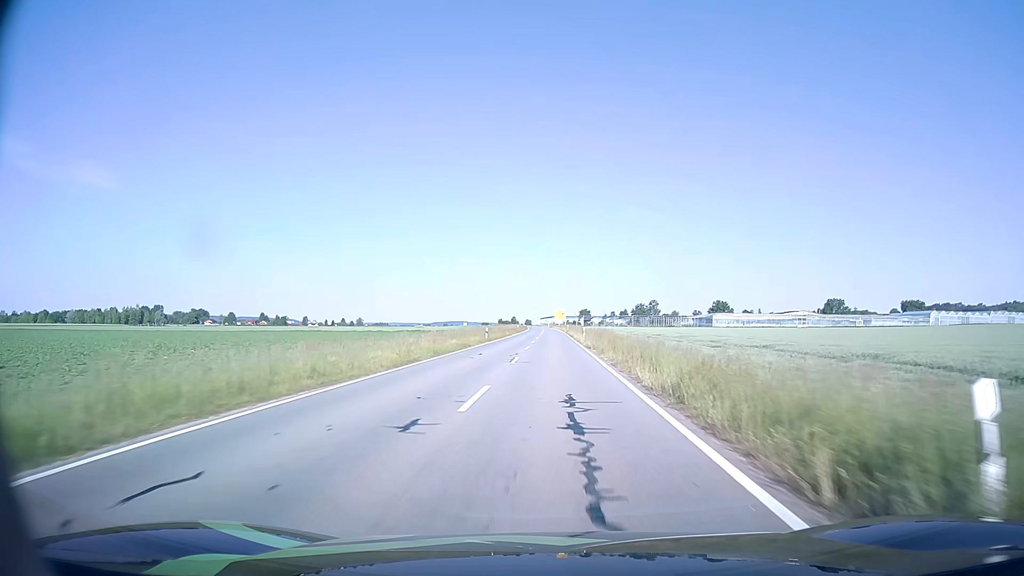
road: tertiary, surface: asphalt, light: Day
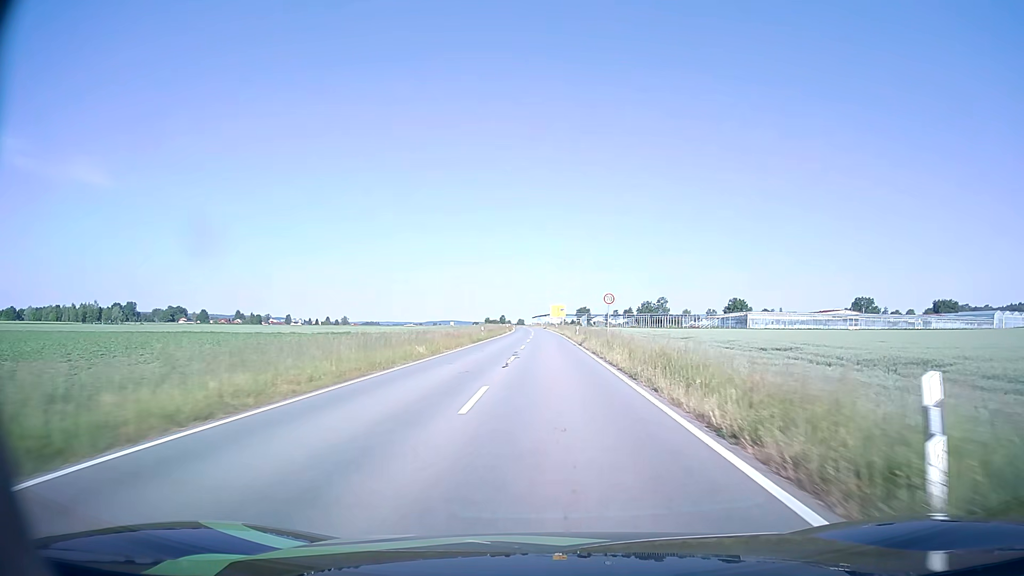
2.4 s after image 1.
(+0.1, +49.5) m; 0°
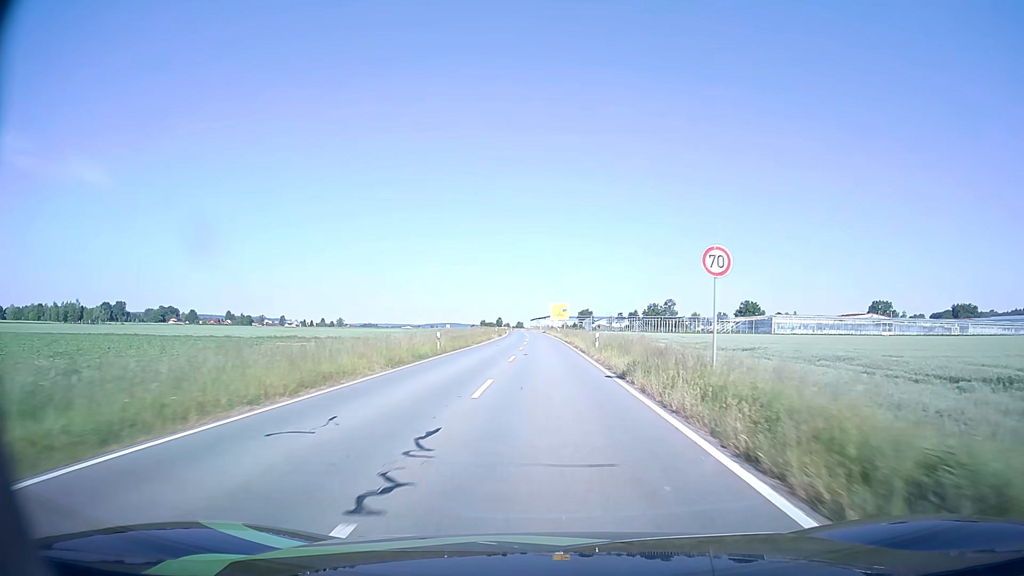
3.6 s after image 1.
(0.0, +22.3) m; 0°
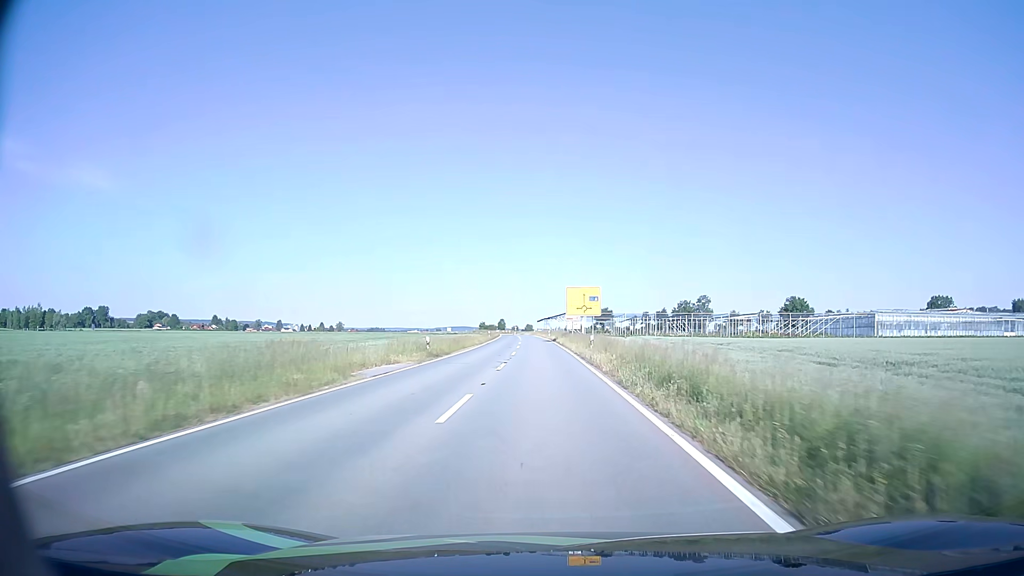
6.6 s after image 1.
(-0.2, +53.2) m; -1°
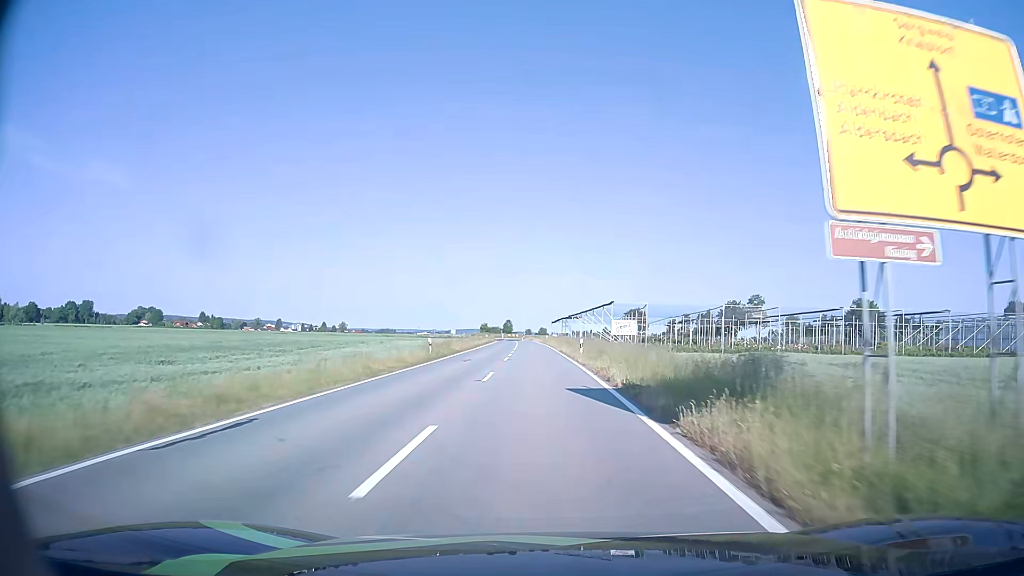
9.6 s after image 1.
(-0.8, +53.5) m; -1°
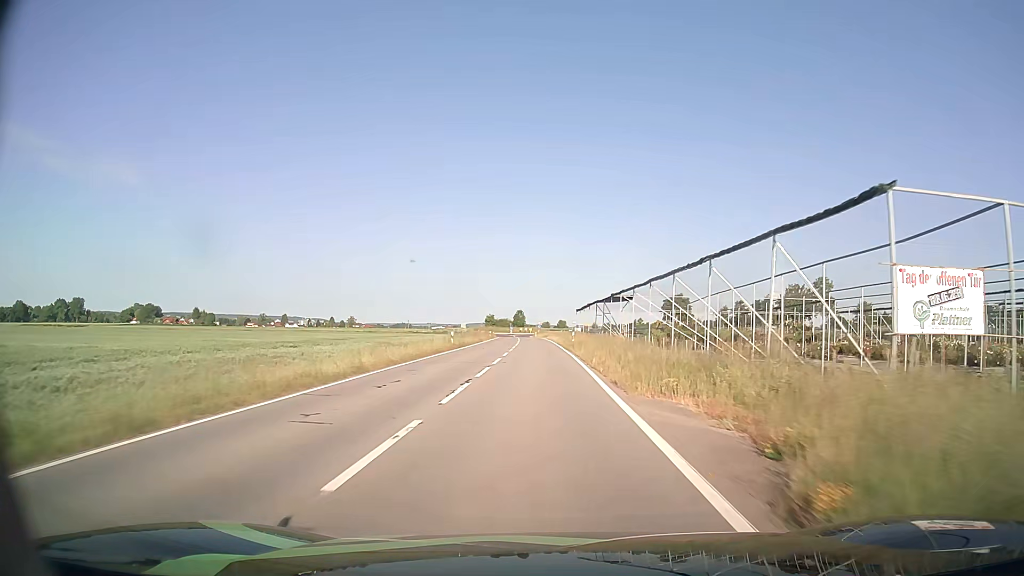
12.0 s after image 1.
(-0.5, +43.9) m; -1°
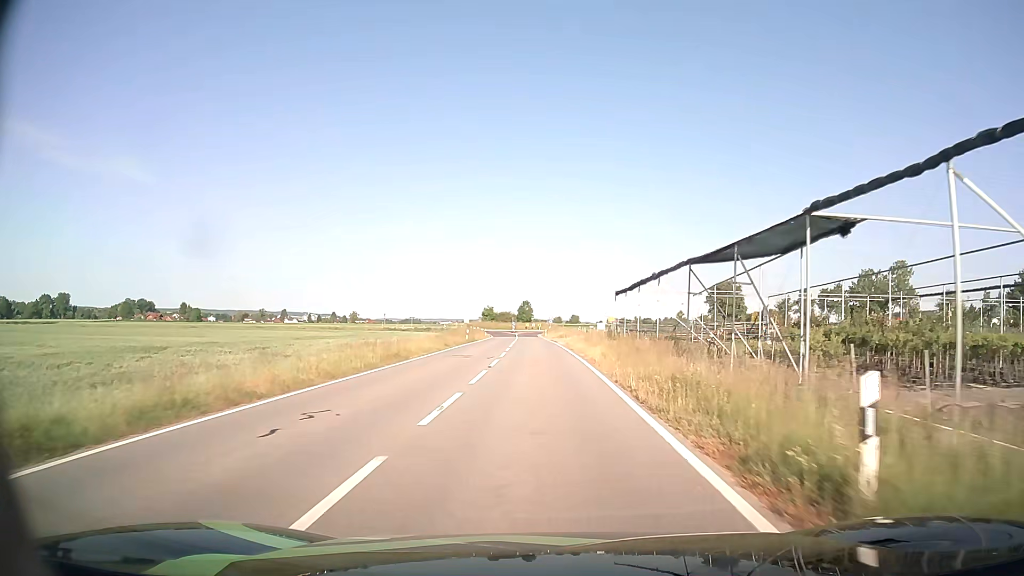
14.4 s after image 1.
(-0.5, +39.0) m; -1°
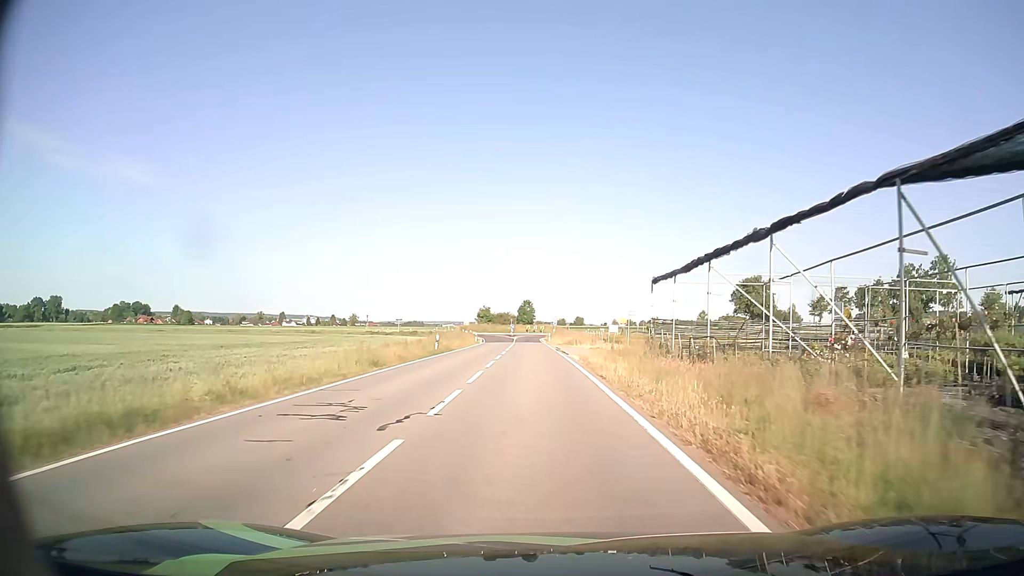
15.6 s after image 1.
(-0.1, +16.9) m; 0°
(0, +10) (0, +20) (0, +30) (-1, +40) (-1, +50) (-2, +60) (-2, +70) (-3, +80) (-3, +90) (-3, +100) m
